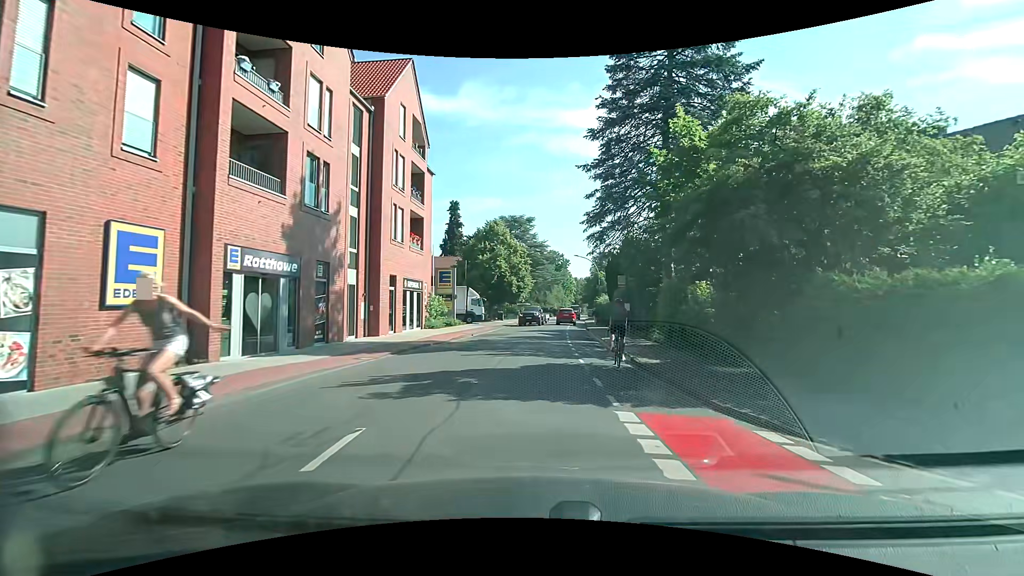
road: tertiary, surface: asphalt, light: Day
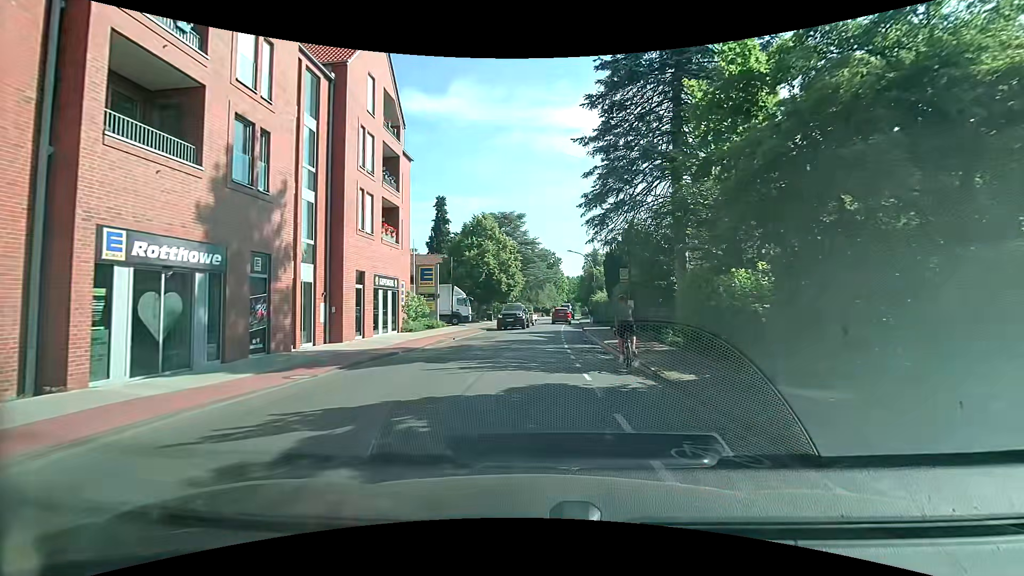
(+0.1, +3.8) m; +2°
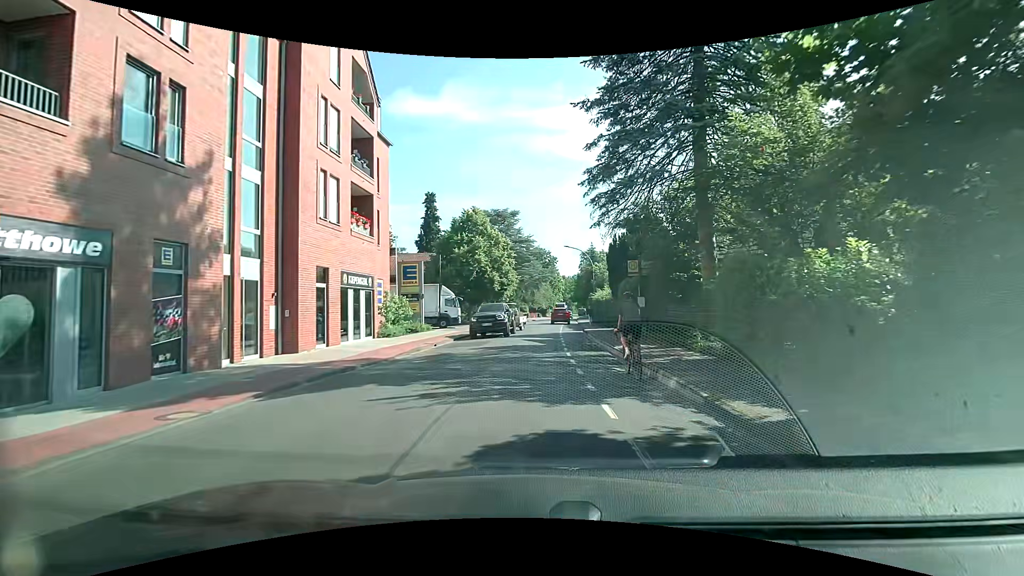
(+0.1, +3.7) m; +1°
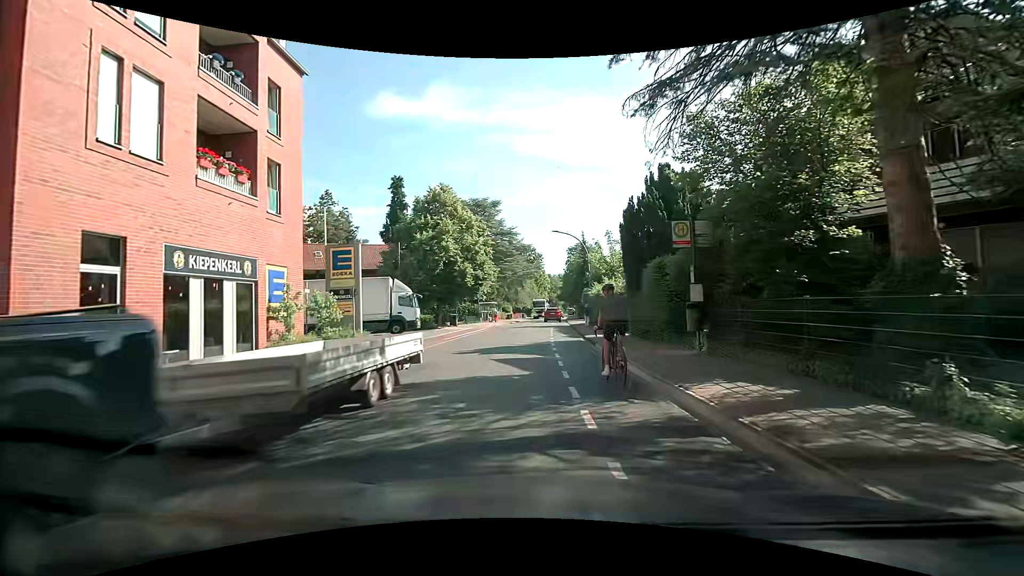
(+0.2, +9.4) m; +2°
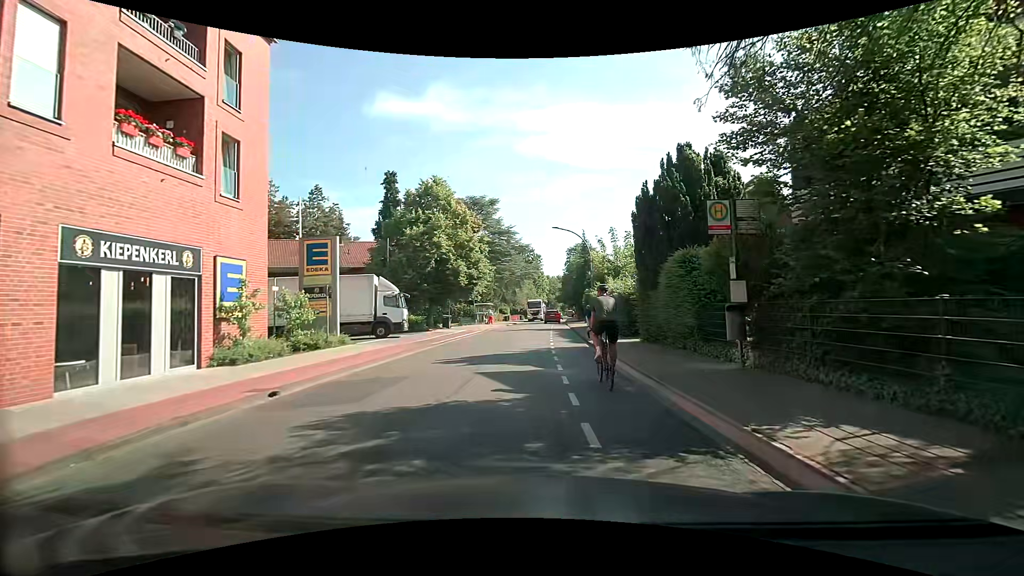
(0.0, +2.7) m; 0°
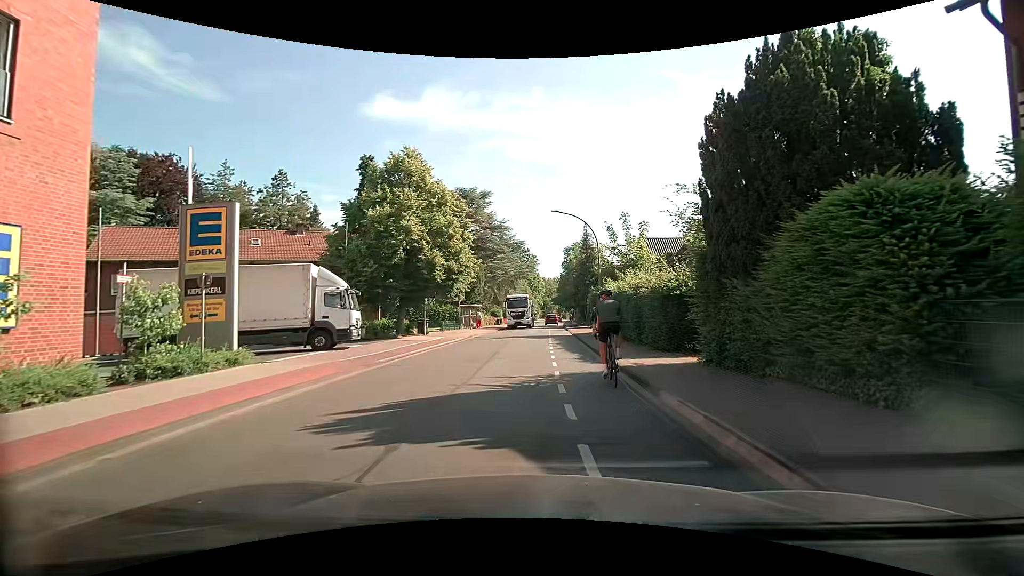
(-0.1, +7.3) m; -2°
(0, +10) (+1, +20) (+1, +30) (+1, +40) (+1, +50) (+2, +60) (+3, +70) (+4, +80) (+5, +90) (+6, +100) m
